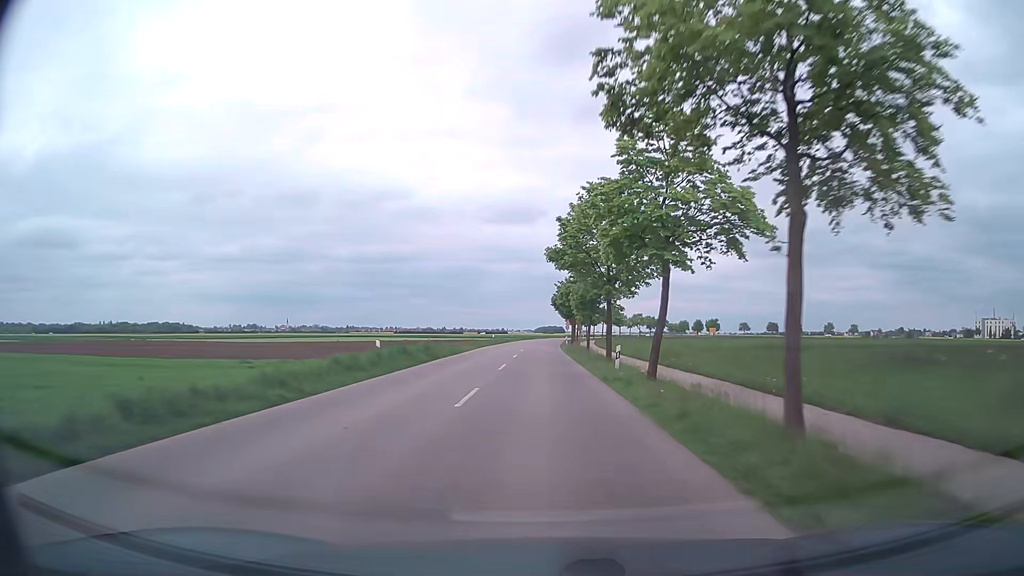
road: tertiary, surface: asphalt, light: Day
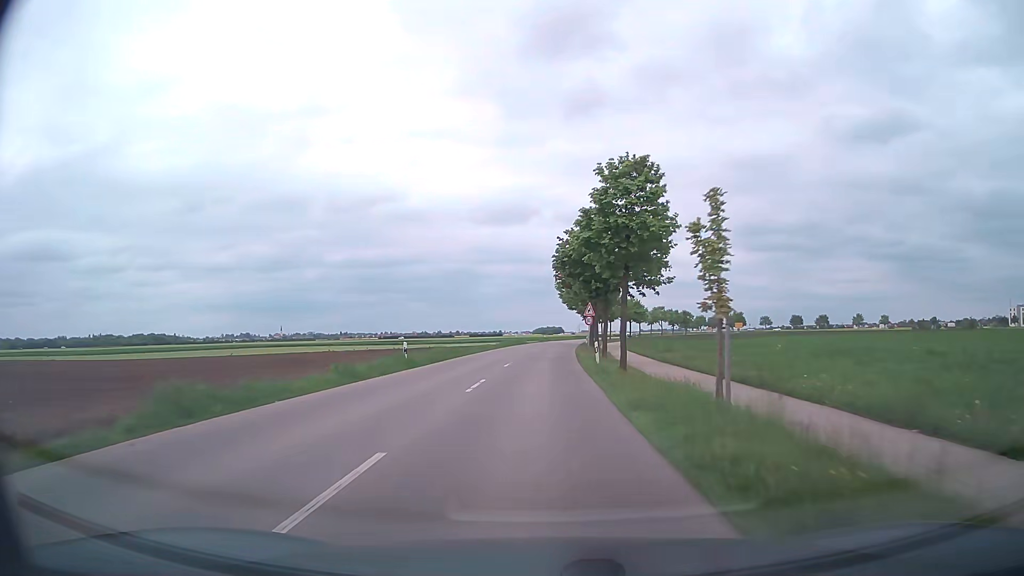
(+0.1, +45.0) m; 0°
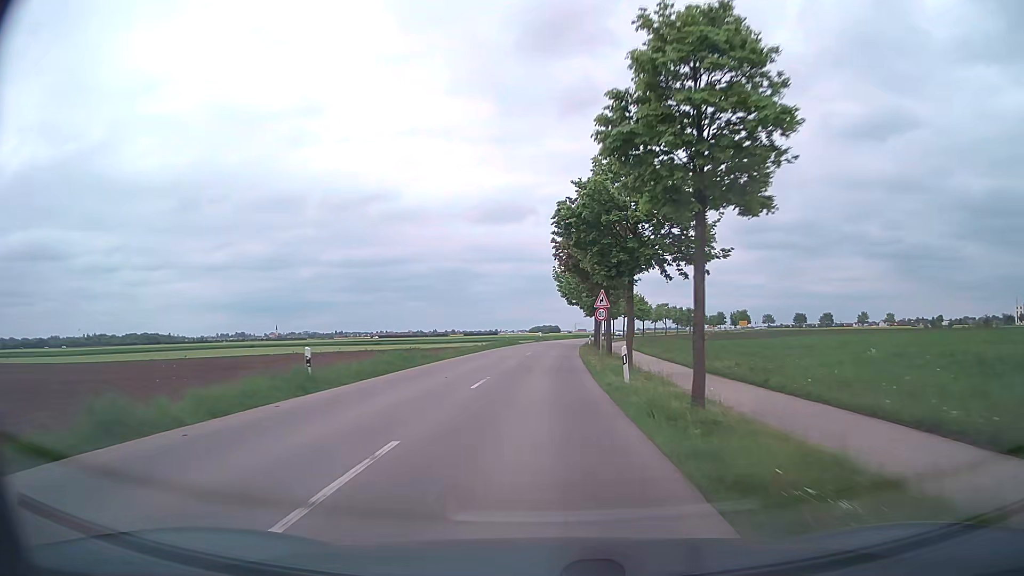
(0.0, +11.2) m; 0°
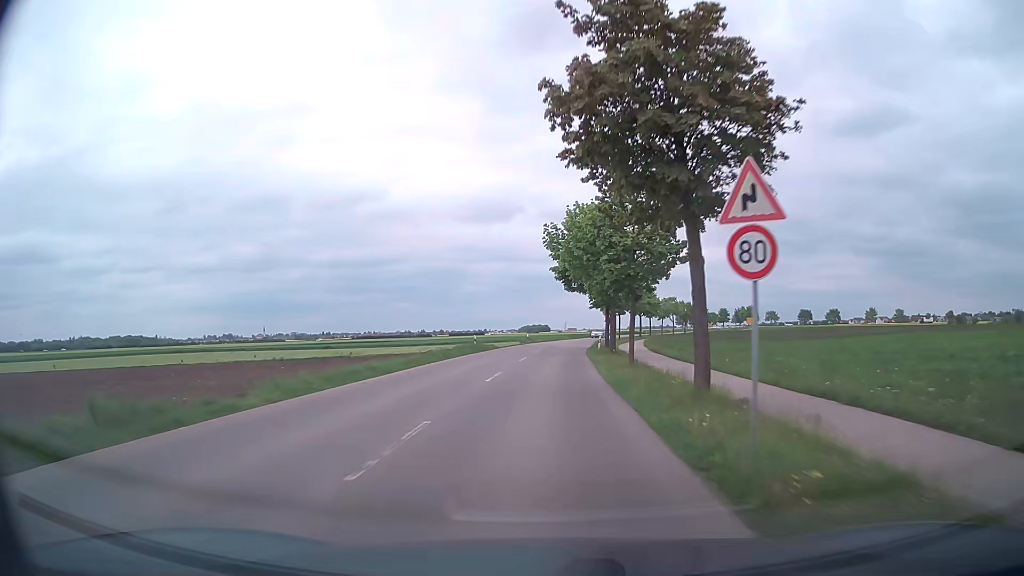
(+0.1, +22.3) m; +1°
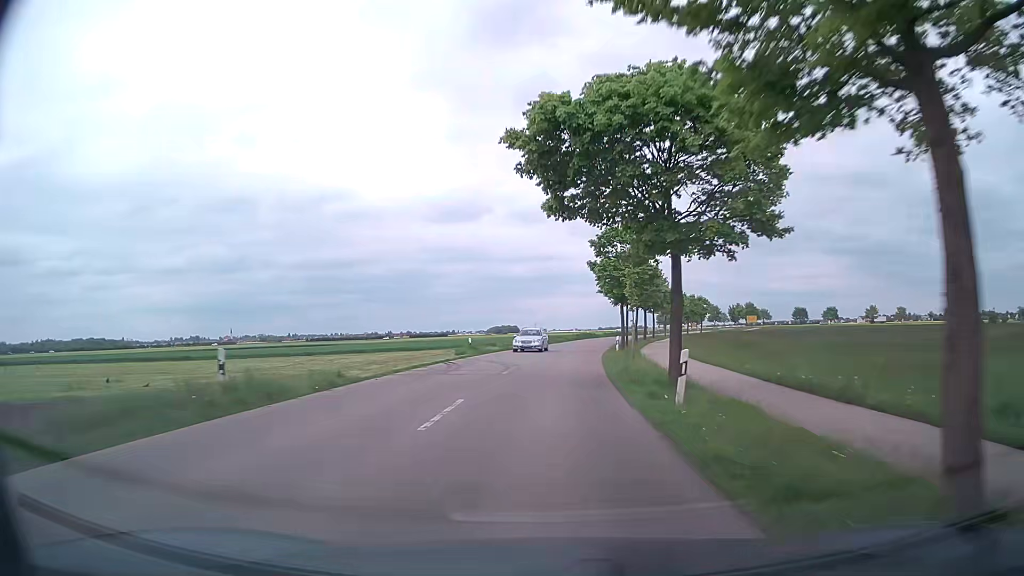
(+0.6, +32.9) m; +2°
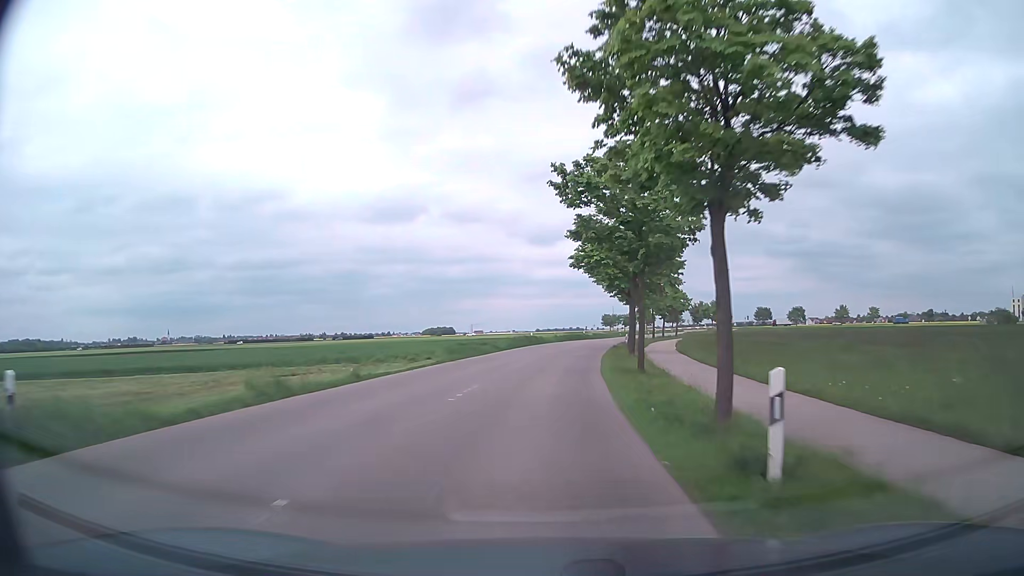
(+1.4, +31.7) m; +5°
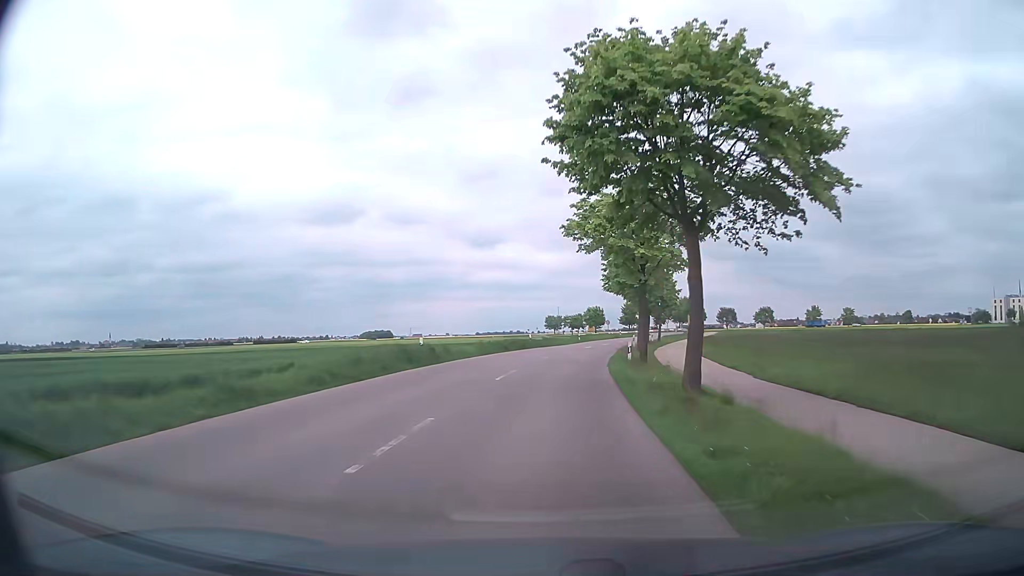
(+1.2, +30.7) m; +5°
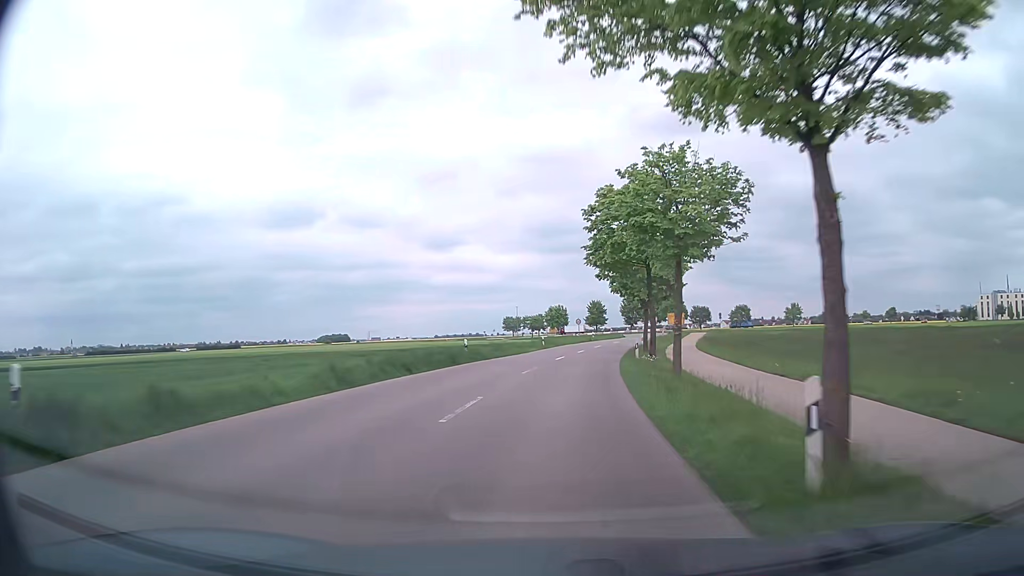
(+0.6, +20.1) m; +4°
(0, +10) (+1, +20) (+1, +30) (+3, +40) (+4, +50) (+6, +60) (+8, +69) (+11, +79) (+13, +89) (+16, +98) m
